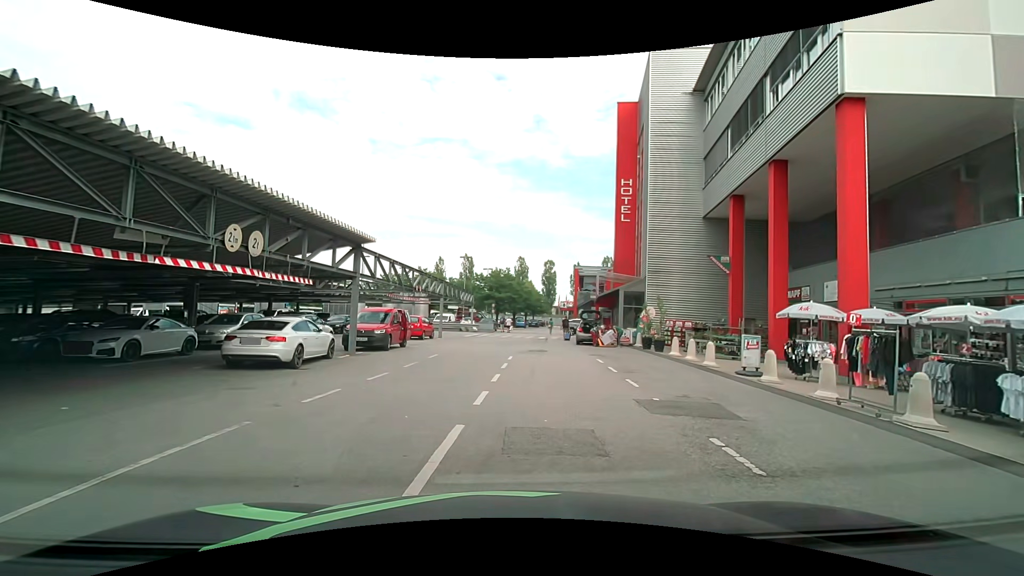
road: service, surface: asphalt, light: Day
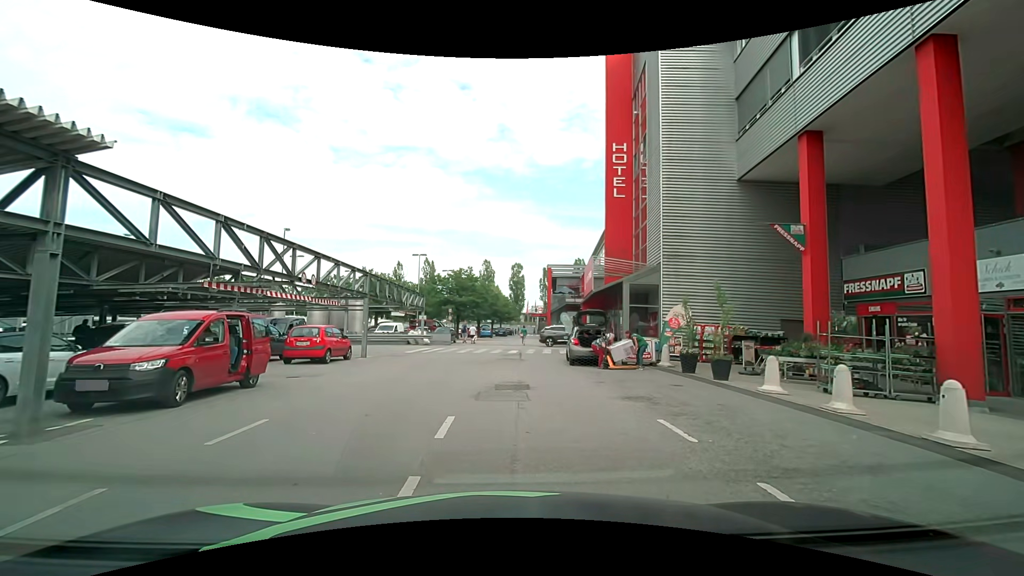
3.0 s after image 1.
(+0.3, +10.8) m; +4°
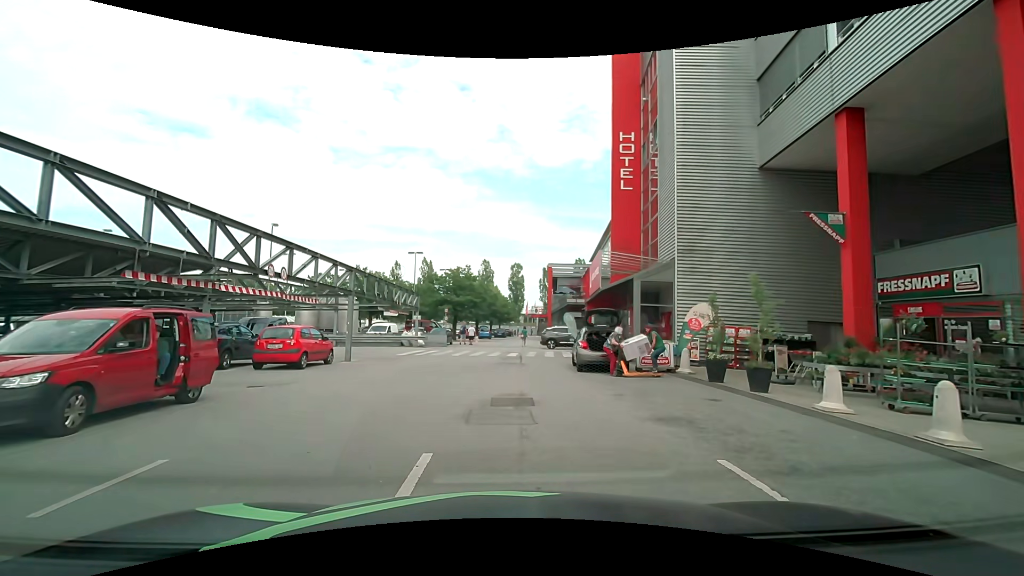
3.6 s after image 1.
(0.0, +2.2) m; -1°
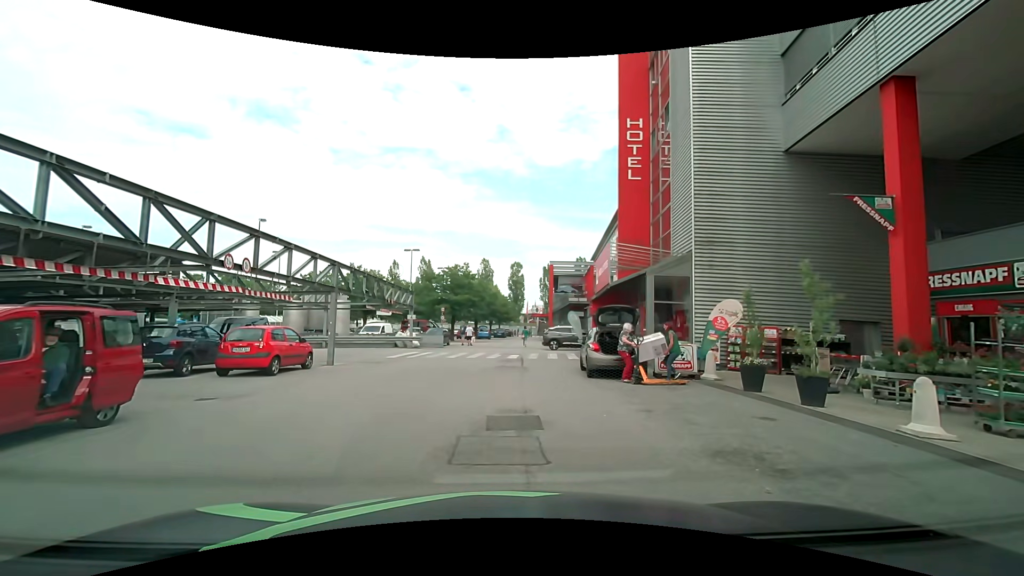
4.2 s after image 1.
(0.0, +2.1) m; -2°
